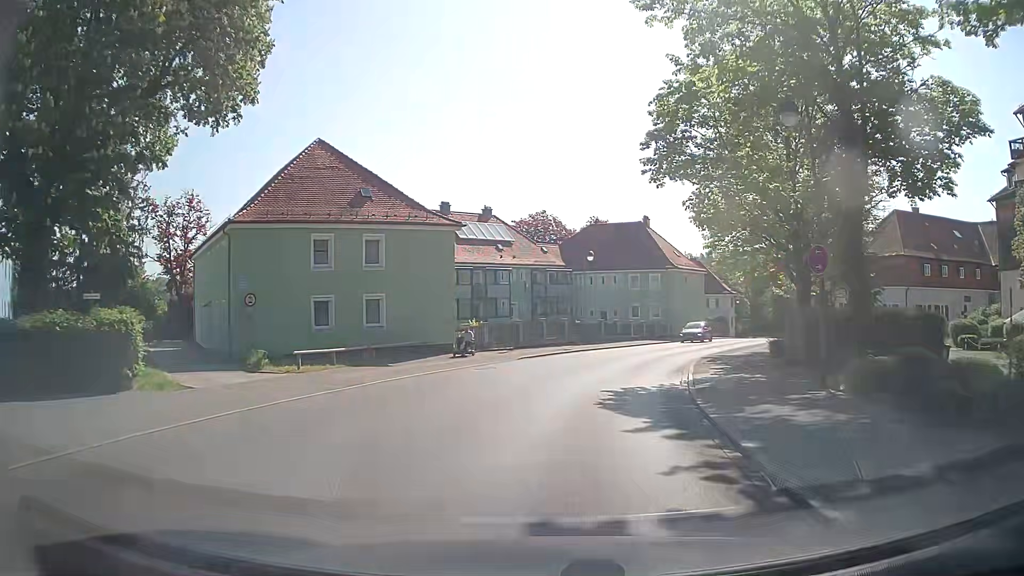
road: tertiary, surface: asphalt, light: Day
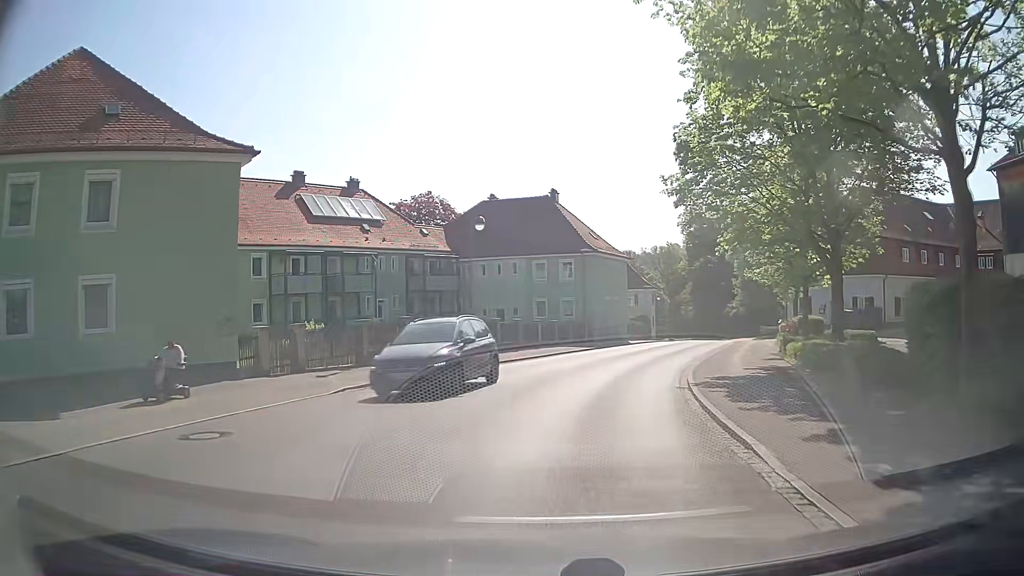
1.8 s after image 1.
(+1.0, +14.3) m; +8°
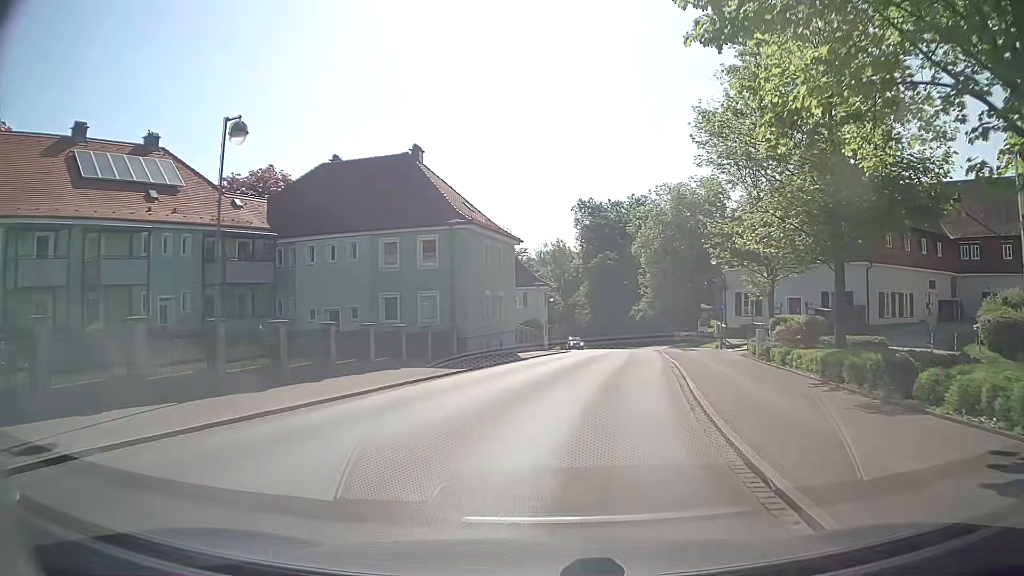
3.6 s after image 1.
(+1.2, +15.1) m; +11°
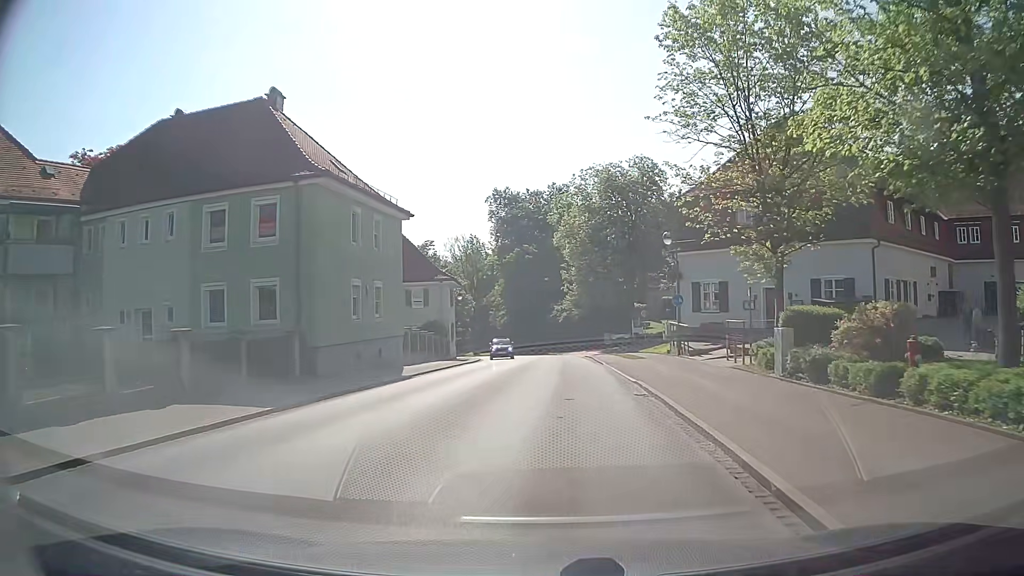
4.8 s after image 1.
(+0.5, +10.7) m; +6°
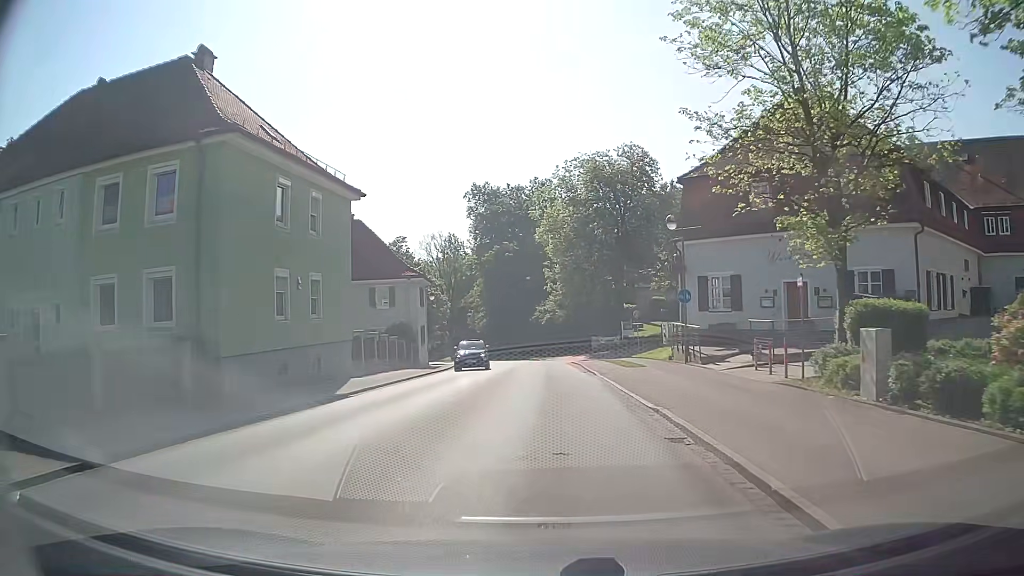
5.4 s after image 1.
(+0.1, +5.6) m; +1°
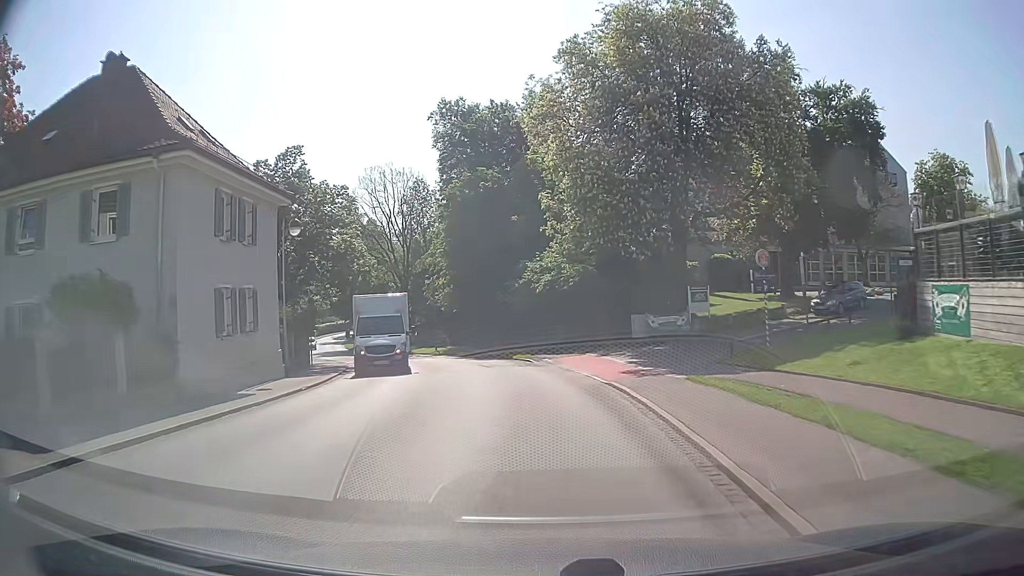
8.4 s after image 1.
(+0.4, +29.3) m; 0°
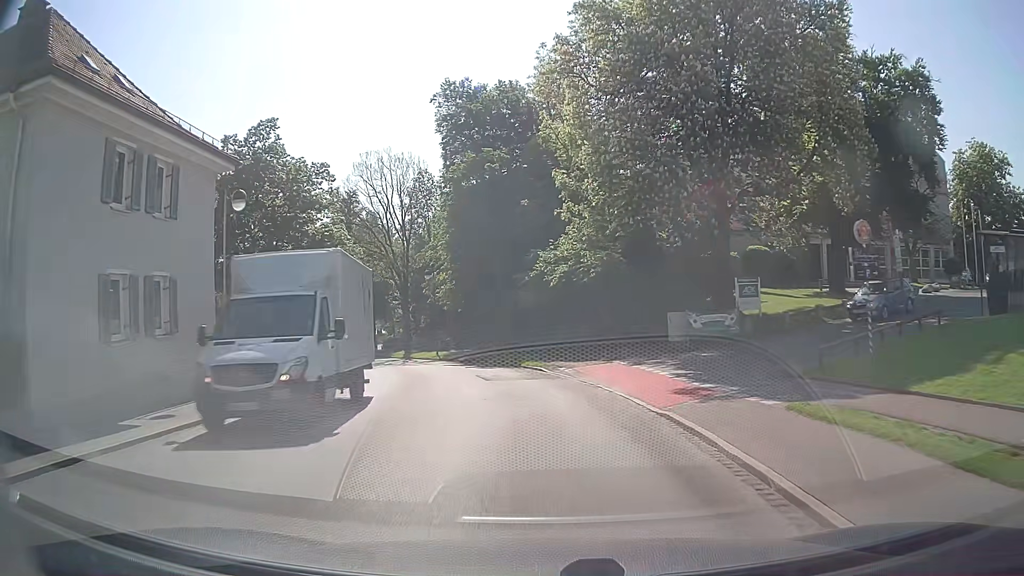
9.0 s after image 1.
(-0.1, +5.9) m; -1°
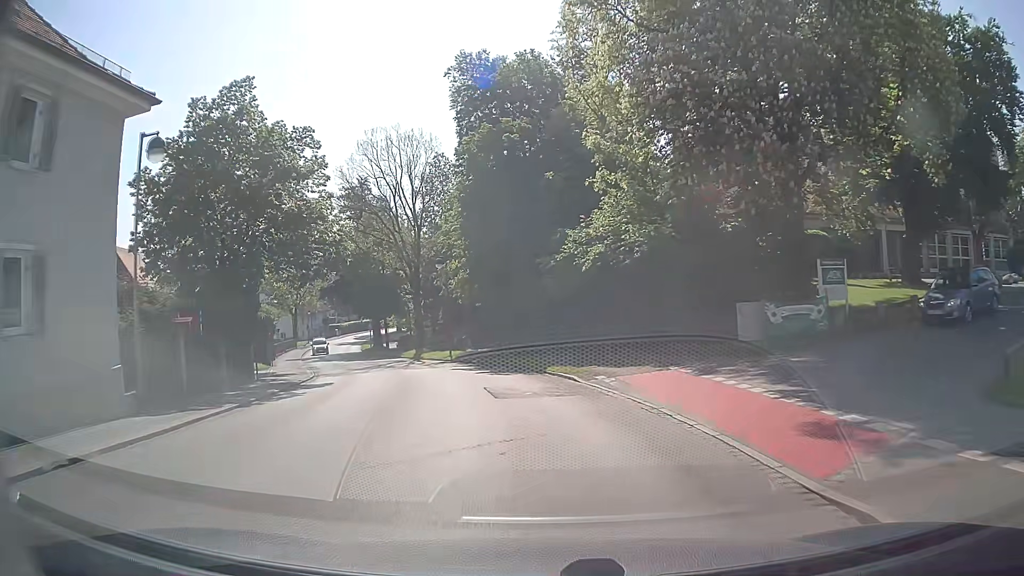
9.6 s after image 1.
(-0.1, +5.9) m; -2°
